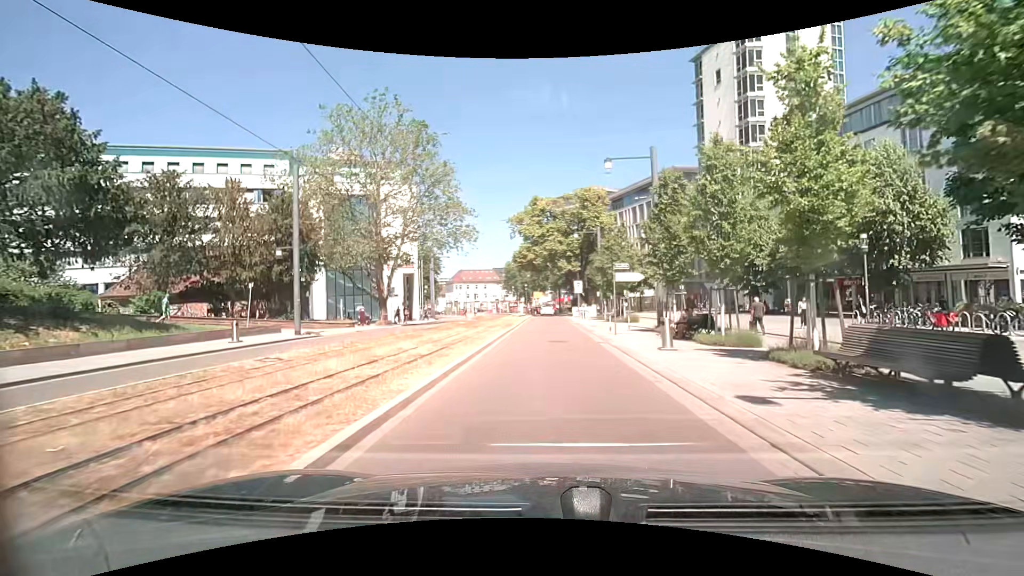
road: residential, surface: asphalt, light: Day
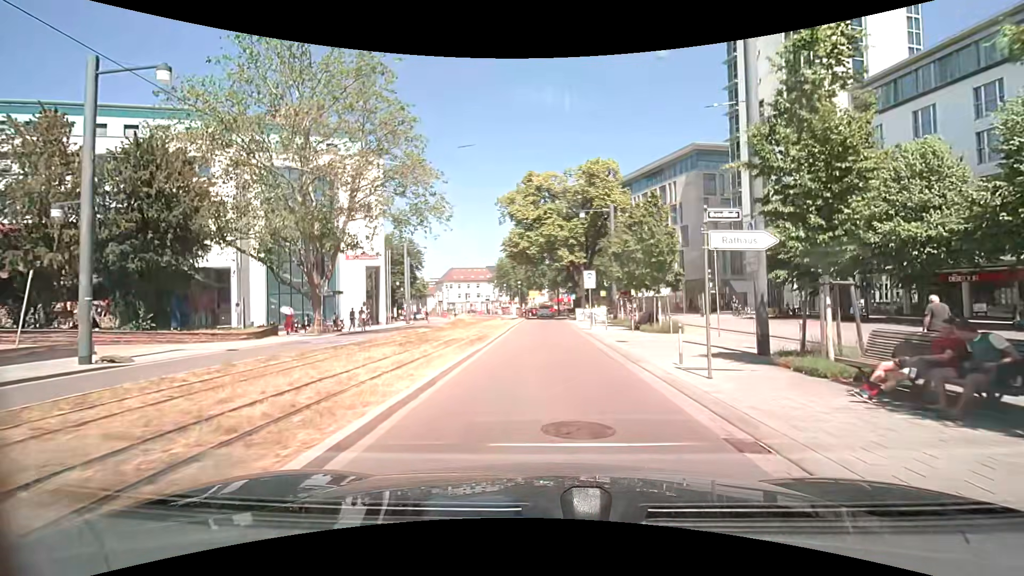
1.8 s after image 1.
(+0.1, +12.7) m; +1°
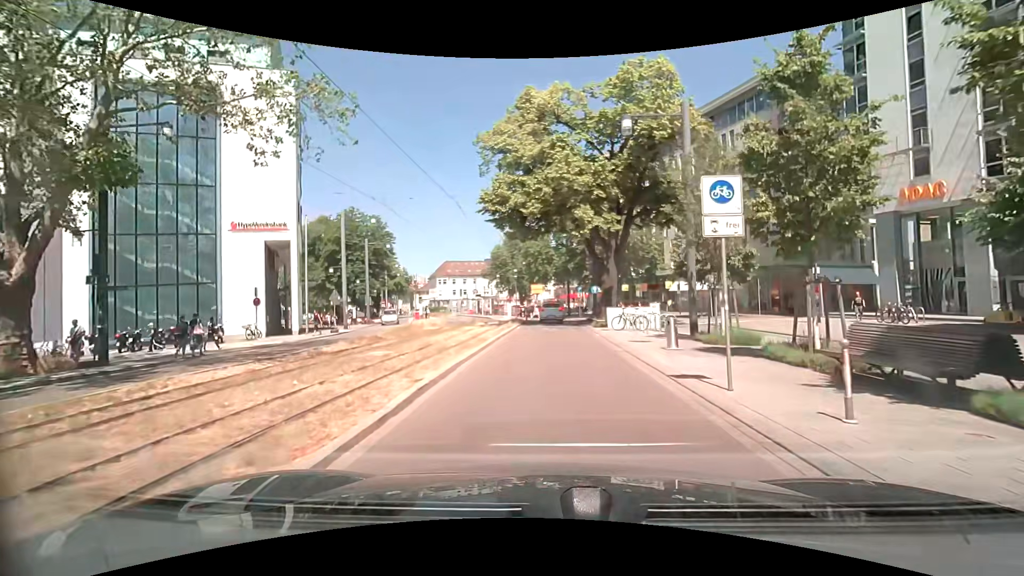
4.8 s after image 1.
(-0.3, +20.1) m; -2°
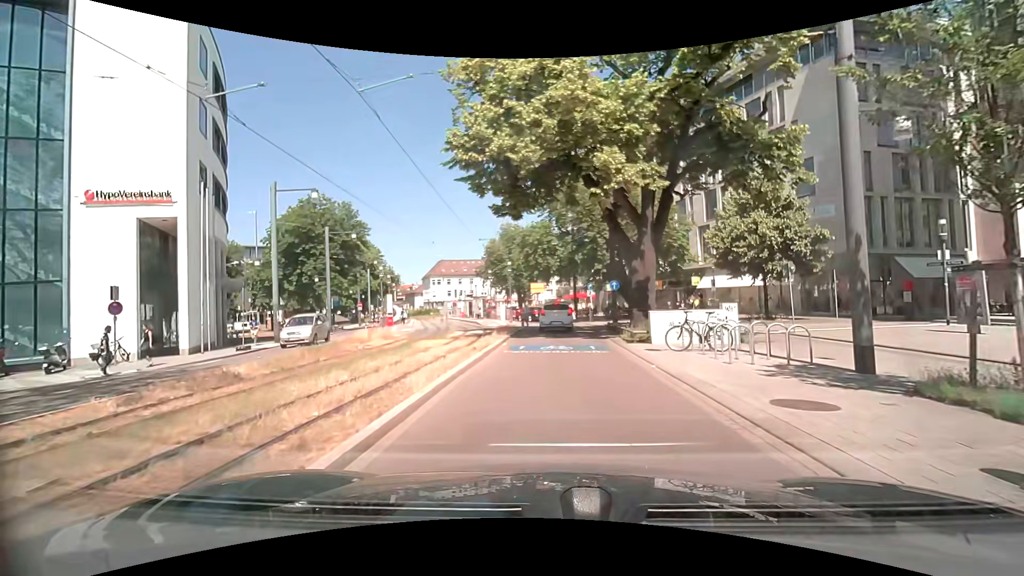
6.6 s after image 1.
(+0.1, +10.6) m; +1°
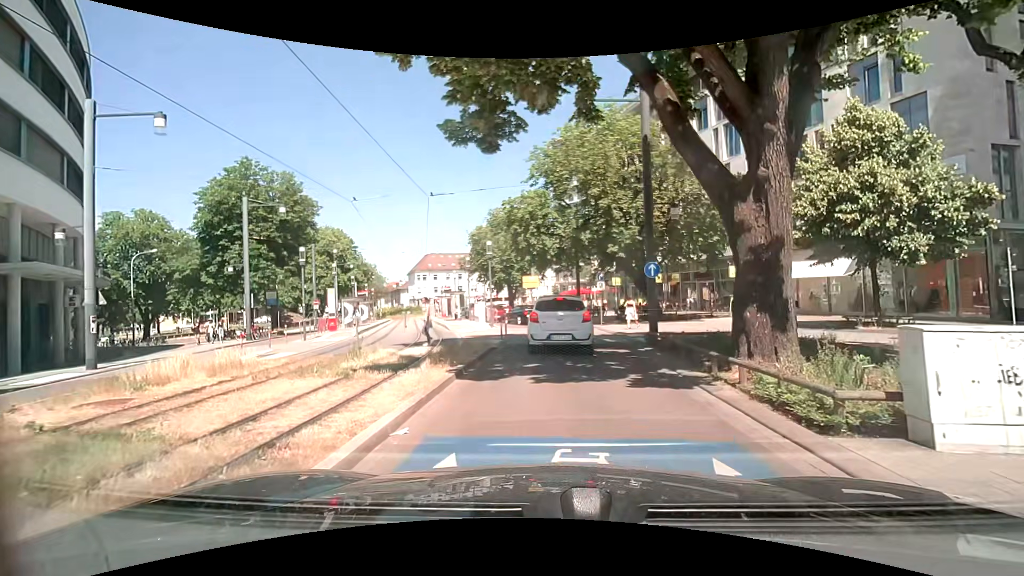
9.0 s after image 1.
(-0.1, +11.8) m; 0°
